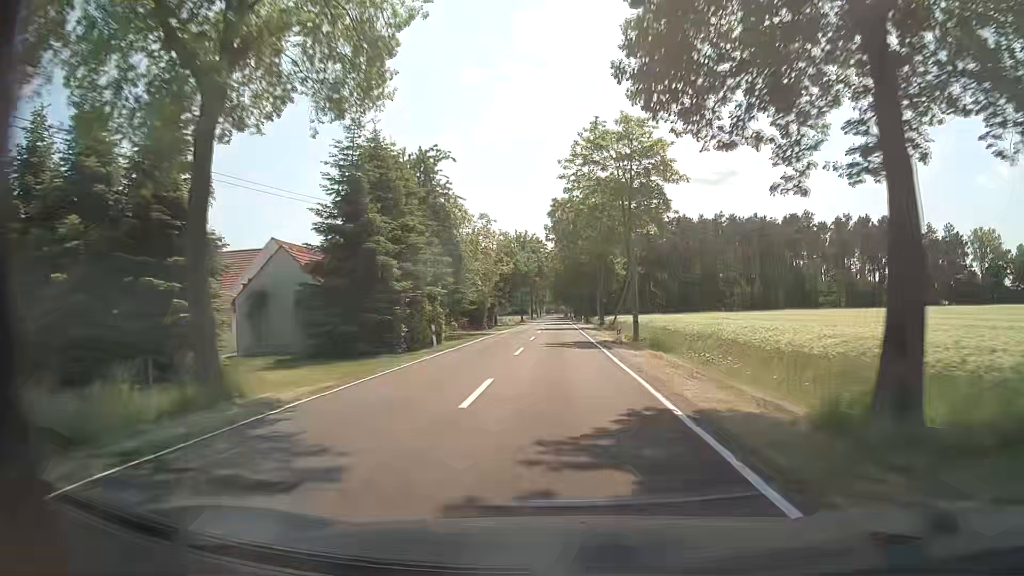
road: tertiary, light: Day
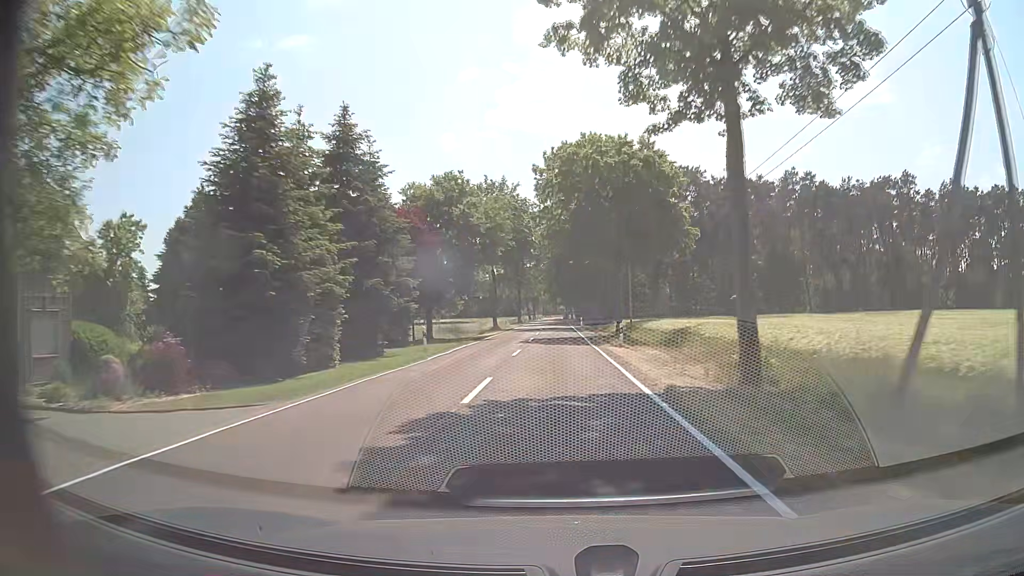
(+0.1, +46.6) m; 0°
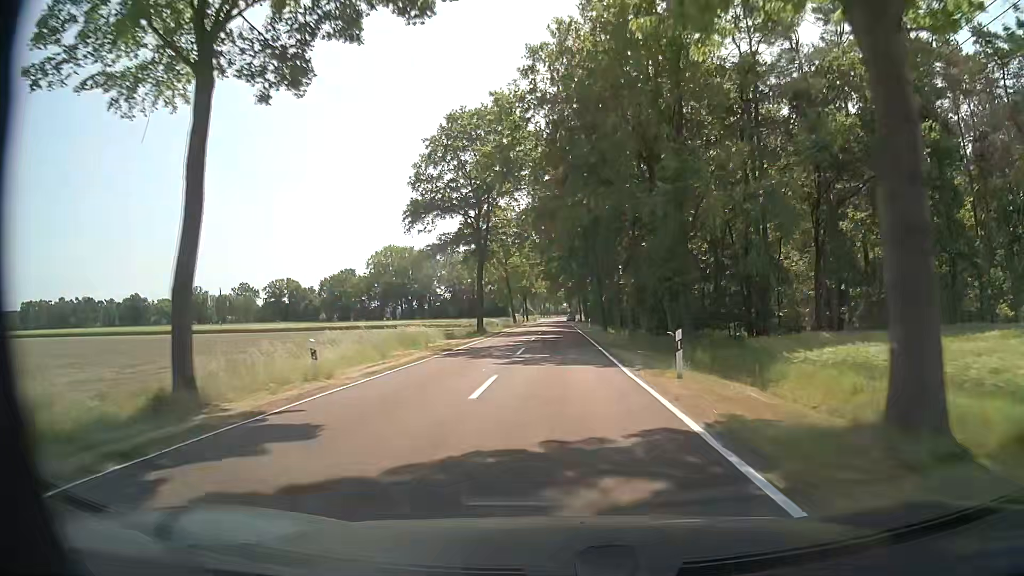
(-0.1, +58.3) m; 0°
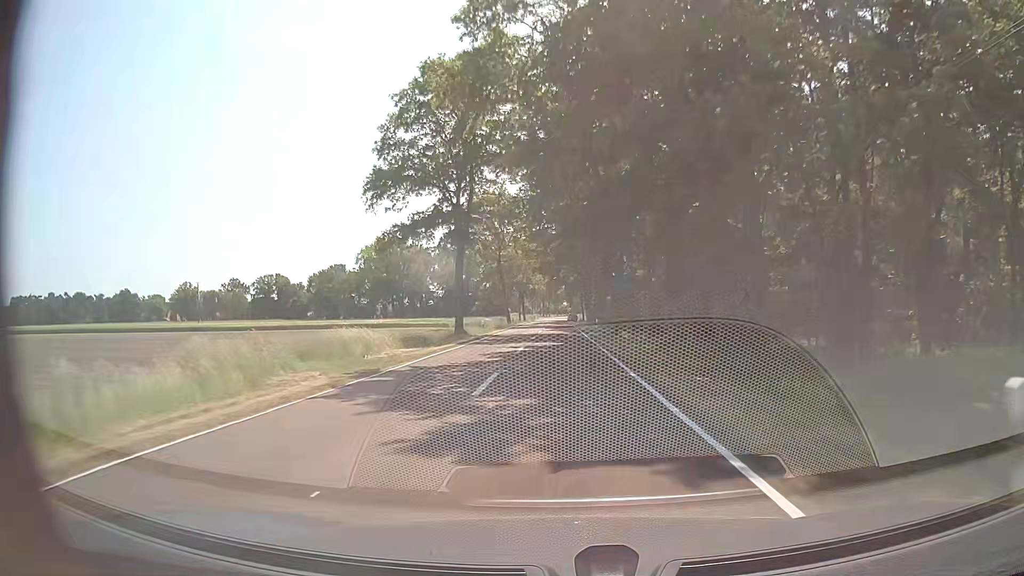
(0.0, +11.6) m; 0°
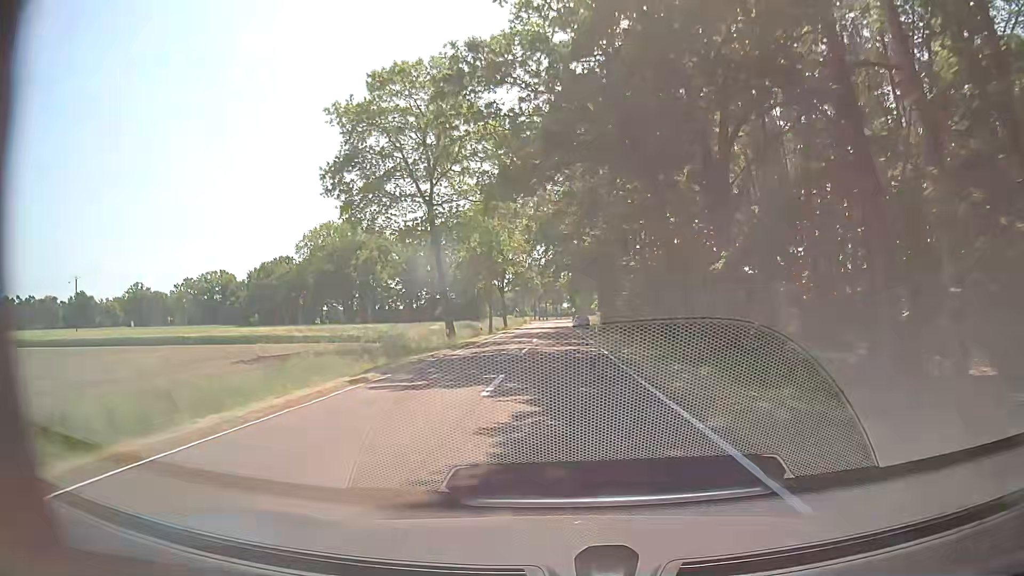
(-0.1, +46.6) m; 0°
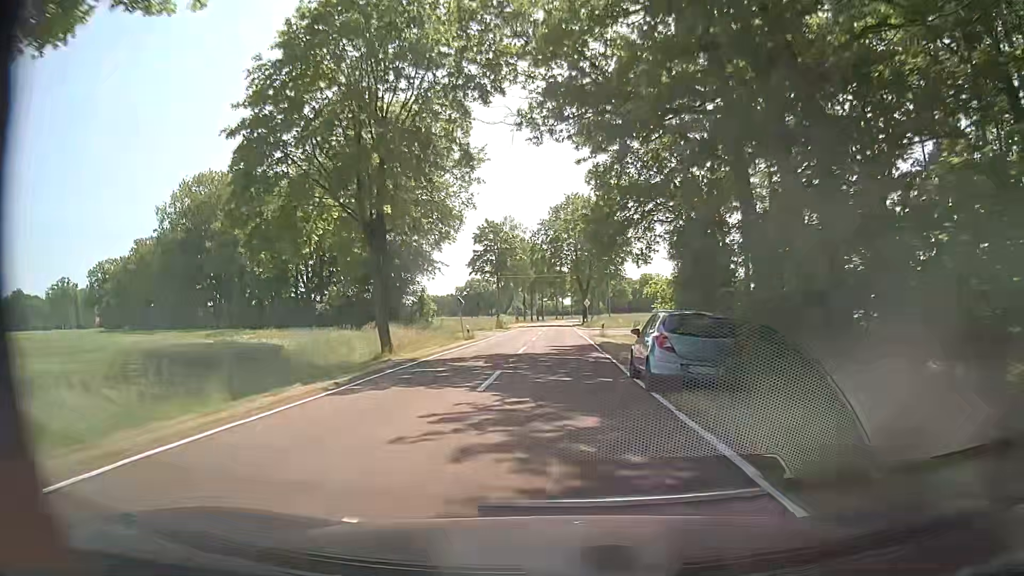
(+0.3, +58.3) m; 0°
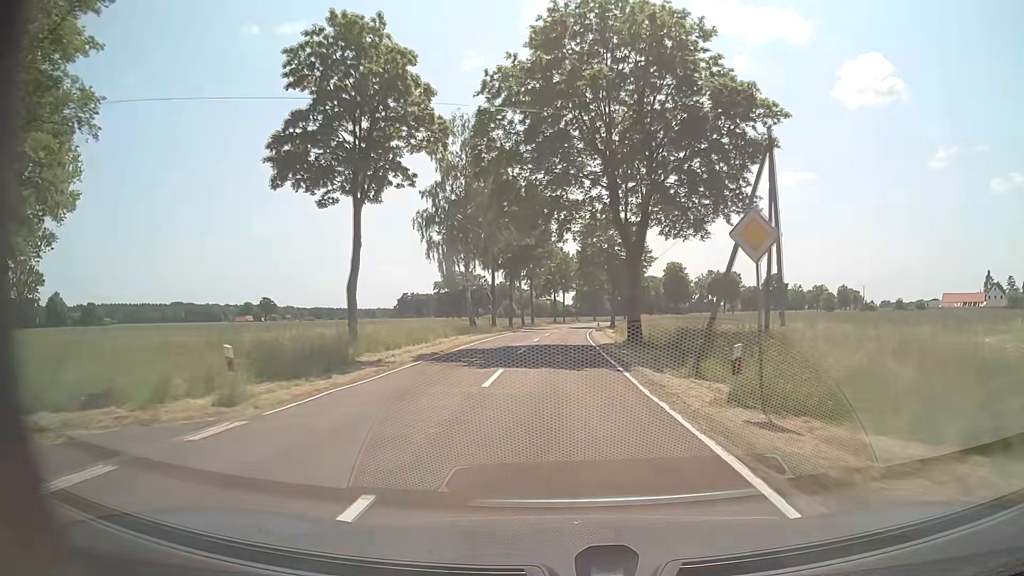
(+0.6, +58.4) m; +1°
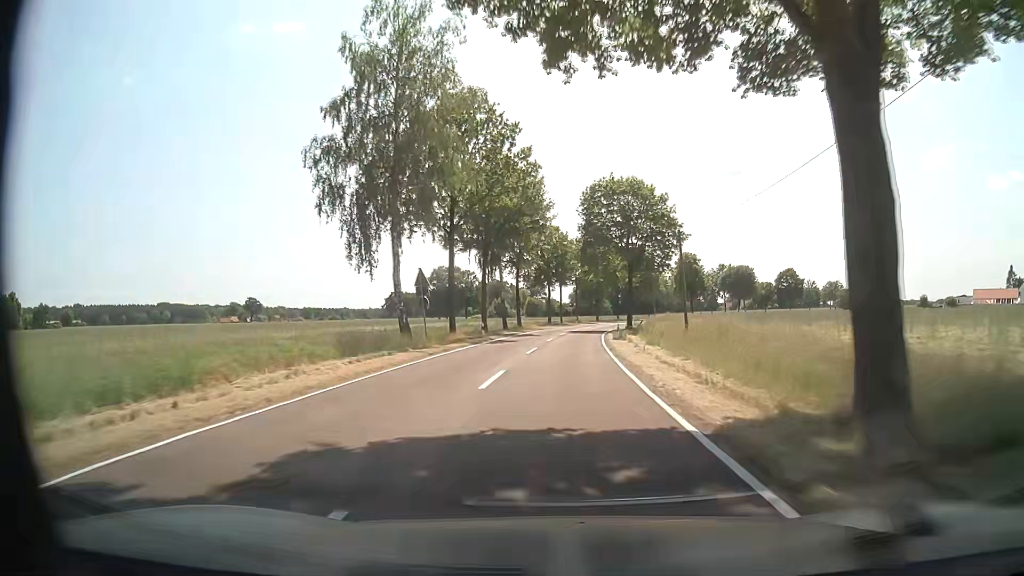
(0.0, +24.0) m; 0°
(0, +10) (0, +20) (0, +30) (+1, +40) (+2, +50) (+3, +60) (+4, +70) (+5, +80) (+7, +90) (+9, +99) m
